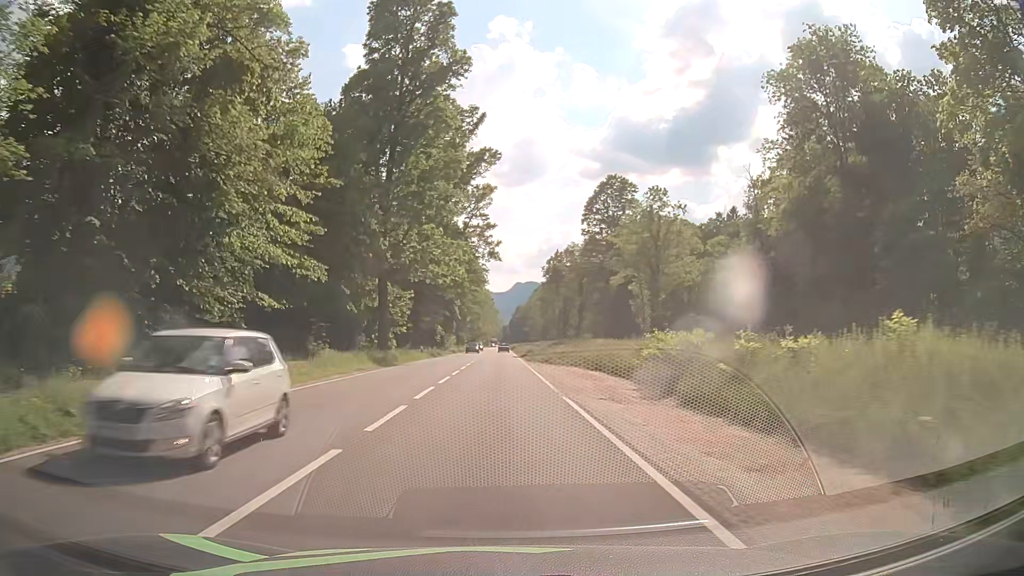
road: primary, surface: asphalt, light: Day
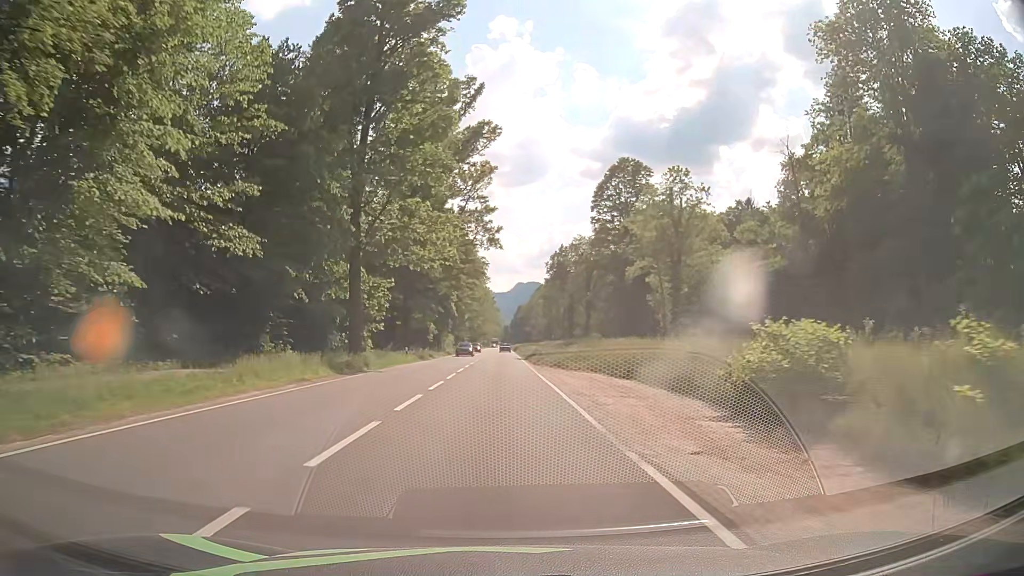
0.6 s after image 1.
(0.0, +9.1) m; 0°
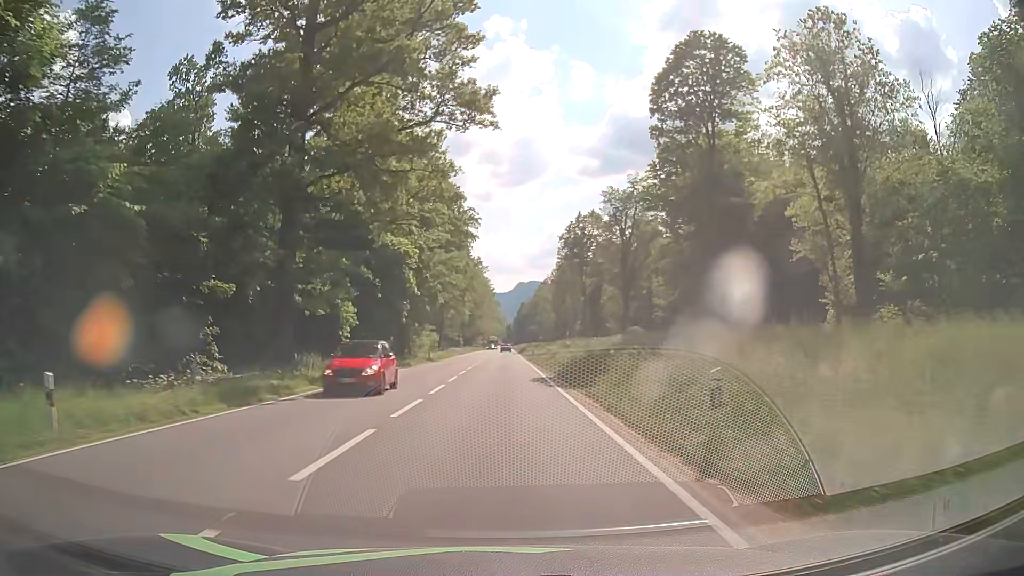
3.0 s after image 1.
(0.0, +36.5) m; 0°
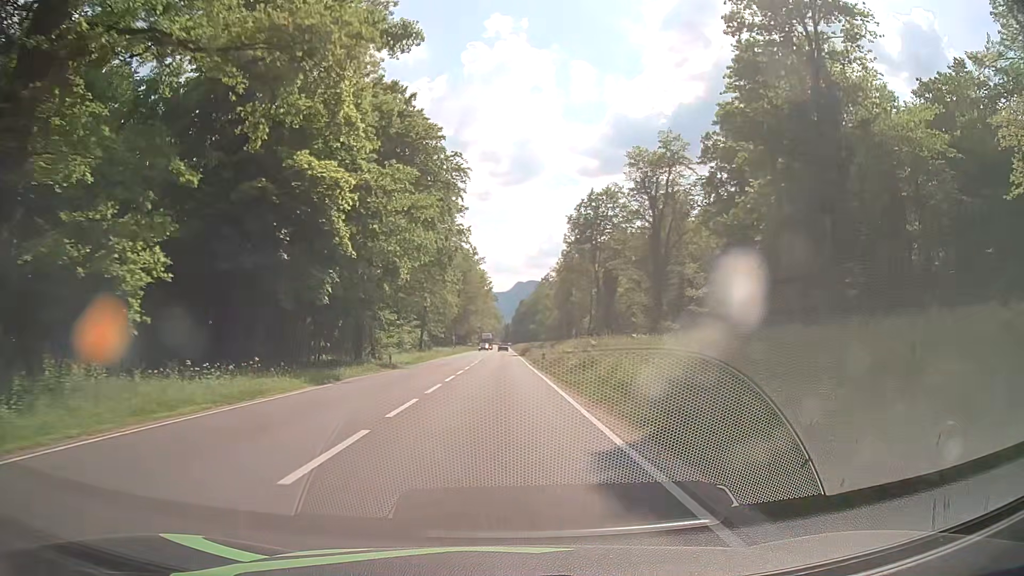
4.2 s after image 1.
(+0.1, +18.3) m; 0°
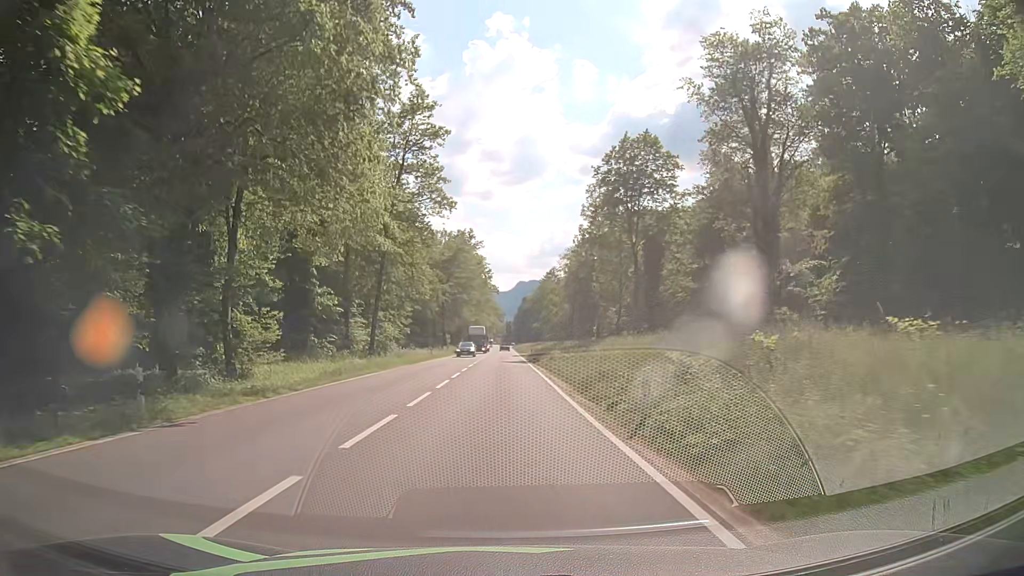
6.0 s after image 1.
(0.0, +27.4) m; 0°
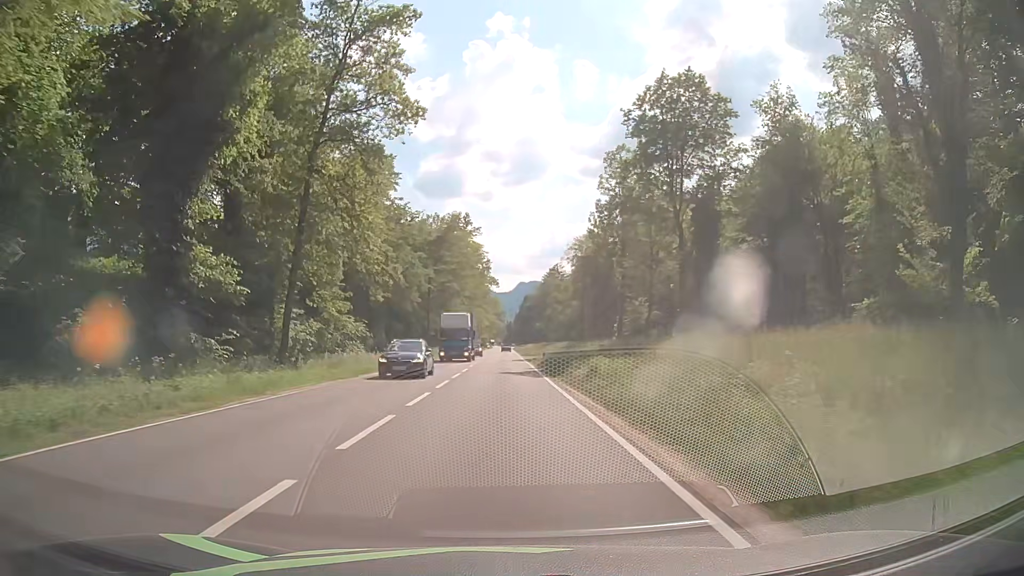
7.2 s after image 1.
(0.0, +18.3) m; 0°
(0, +10) (0, +20) (0, +30) (0, +40) (+1, +50) (+1, +60) (+1, +70) (+1, +80) (+1, +90) (+1, +100) m
